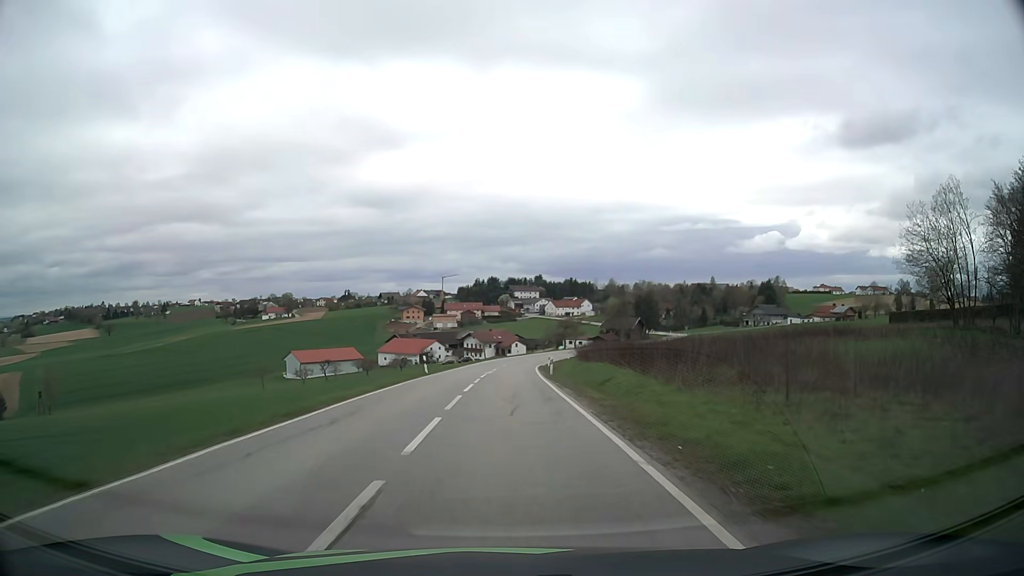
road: secondary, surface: asphalt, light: Day
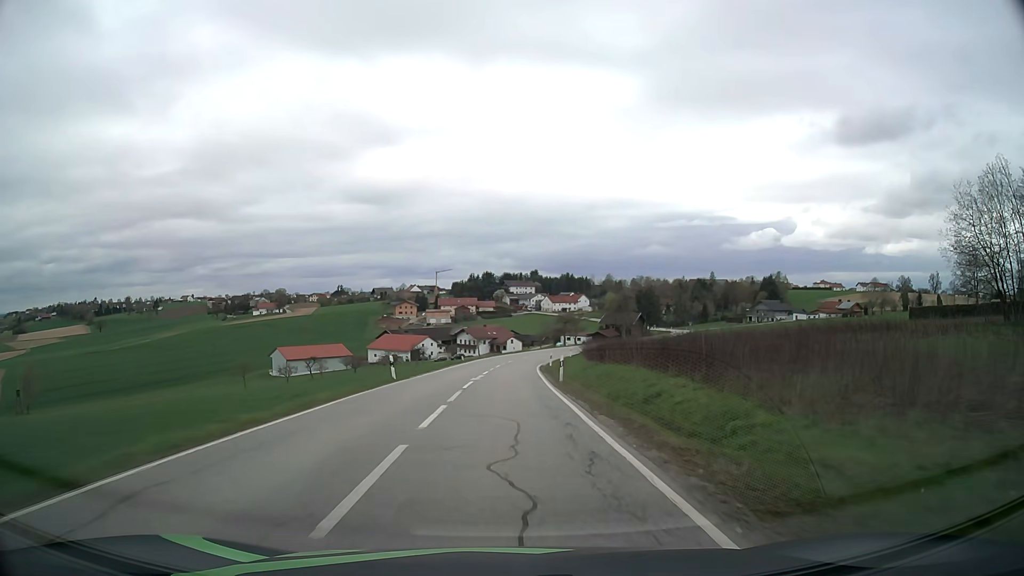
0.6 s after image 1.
(0.0, +9.5) m; 0°
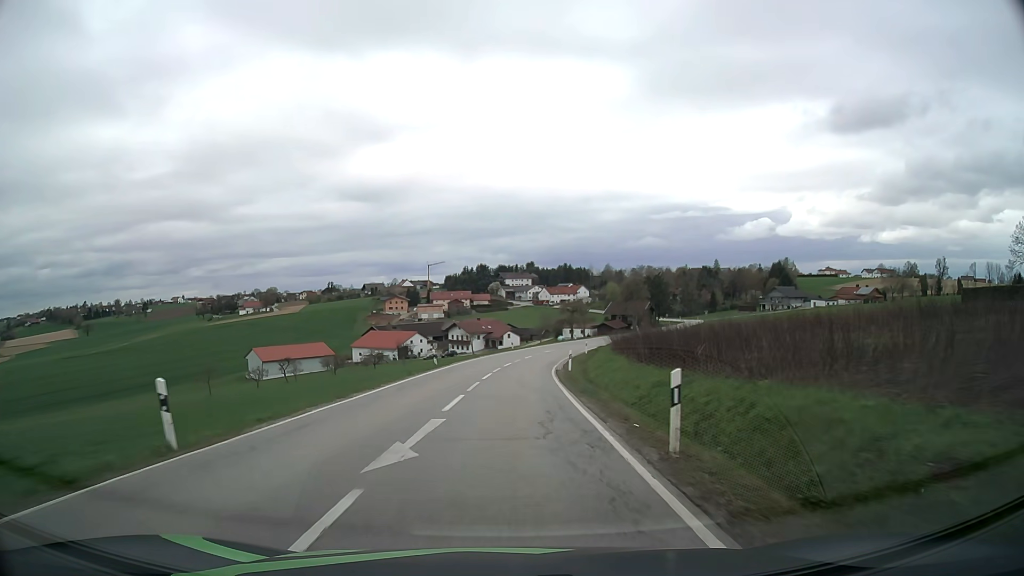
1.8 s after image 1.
(+0.1, +19.1) m; 0°
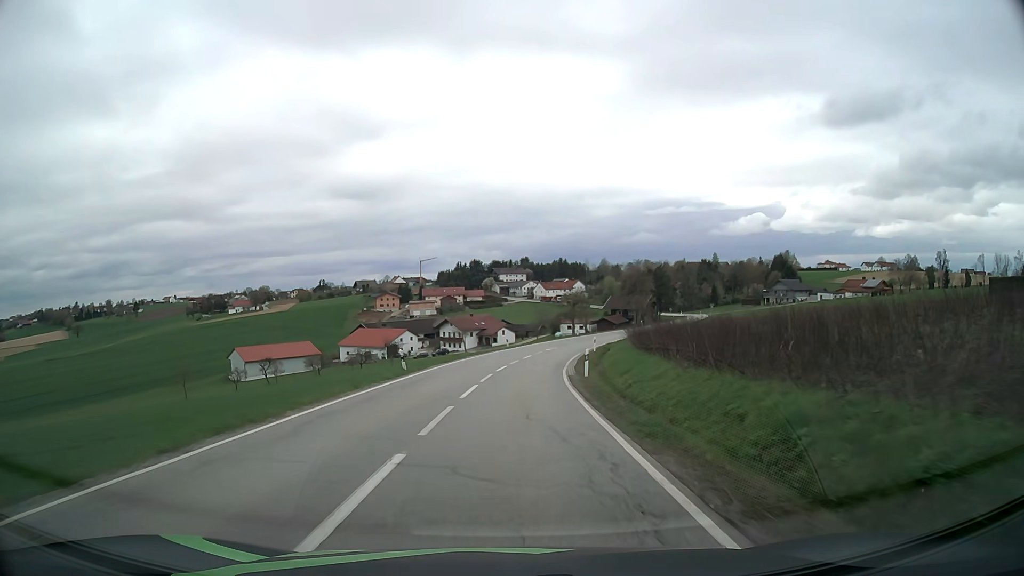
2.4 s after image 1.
(0.0, +9.6) m; 0°
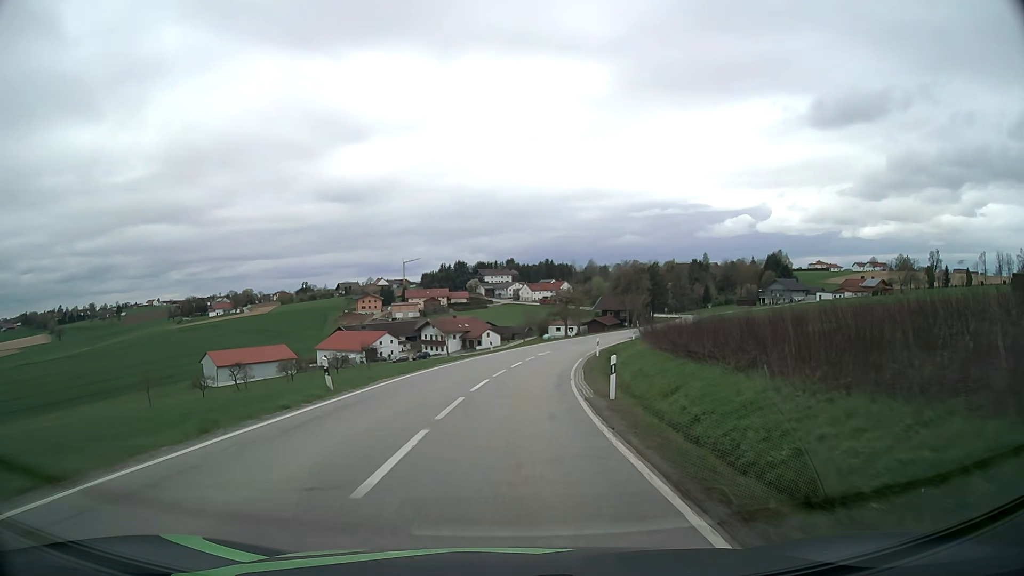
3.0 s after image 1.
(+0.1, +9.6) m; +1°
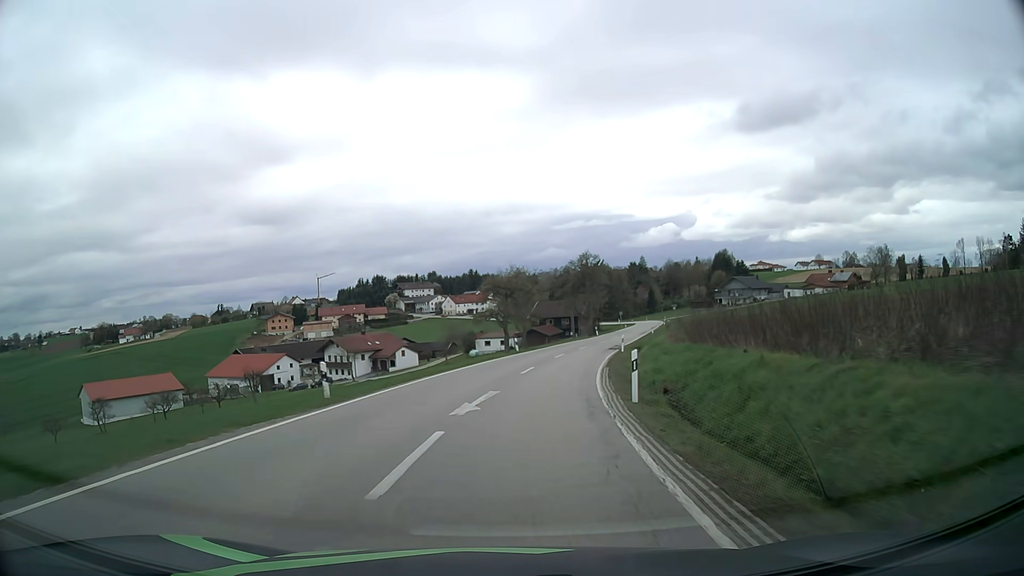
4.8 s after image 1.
(+1.3, +29.3) m; +6°
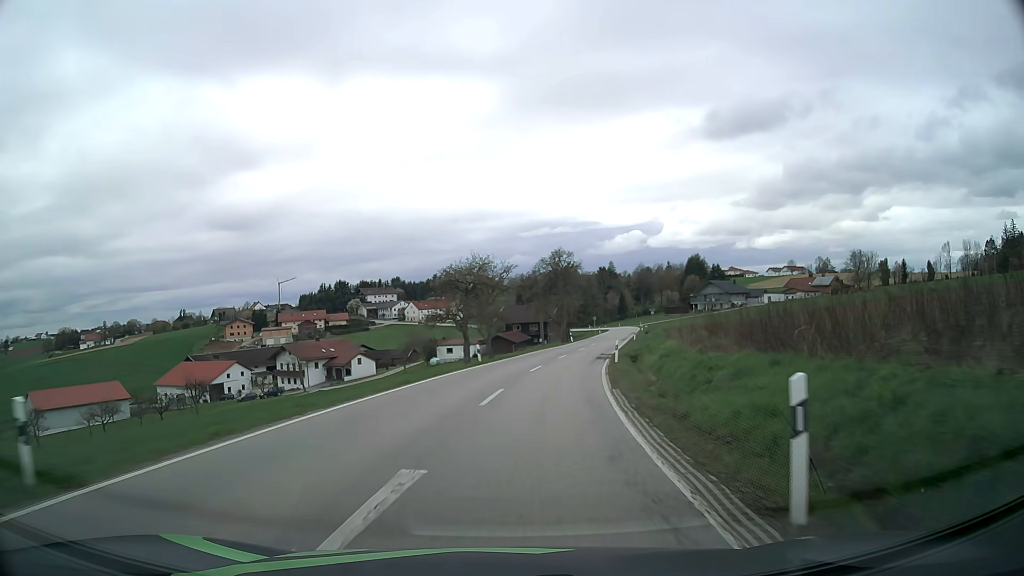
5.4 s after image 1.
(+0.2, +9.9) m; +3°
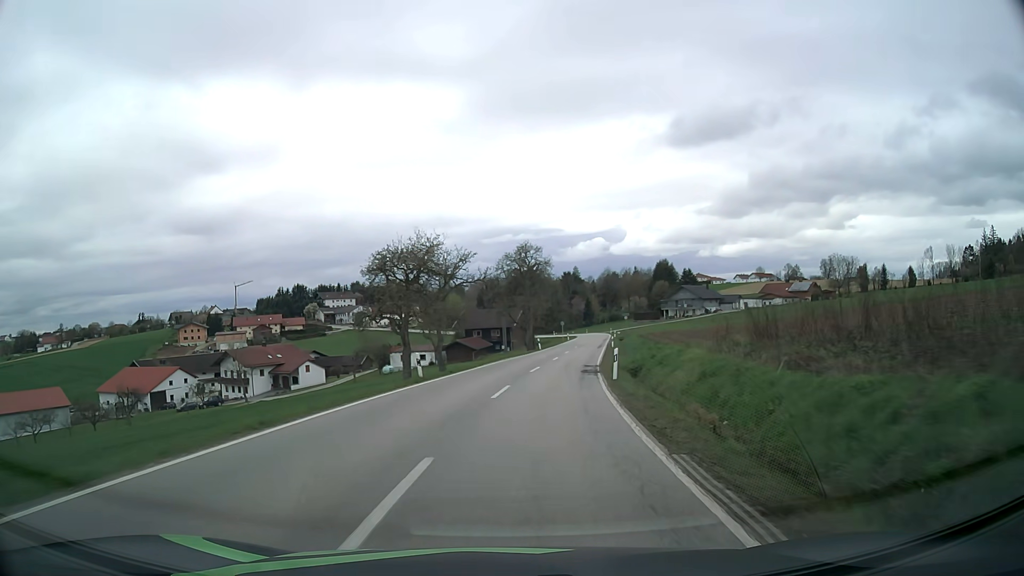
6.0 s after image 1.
(+0.3, +10.0) m; +3°
